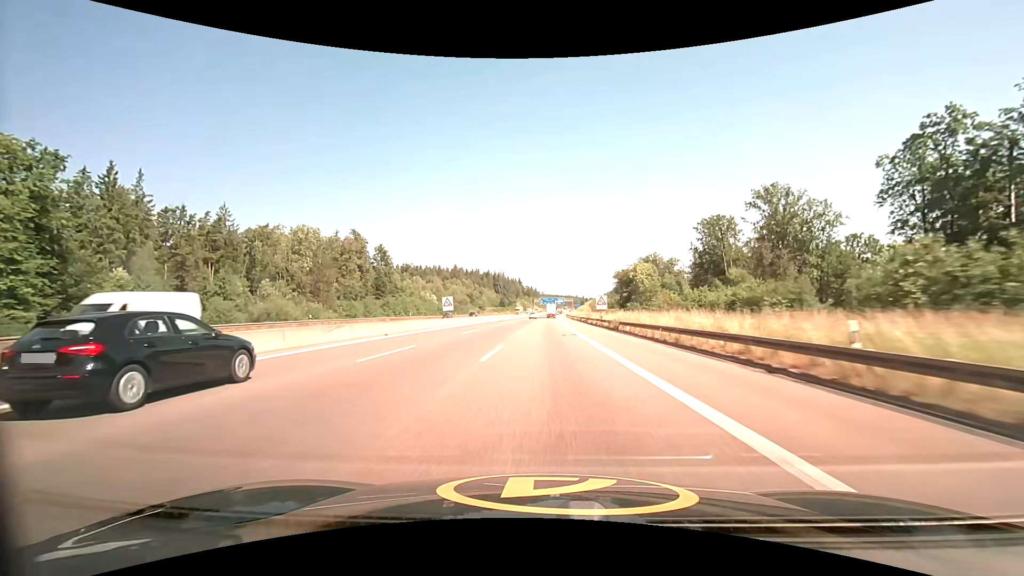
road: motorway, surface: asphalt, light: Day
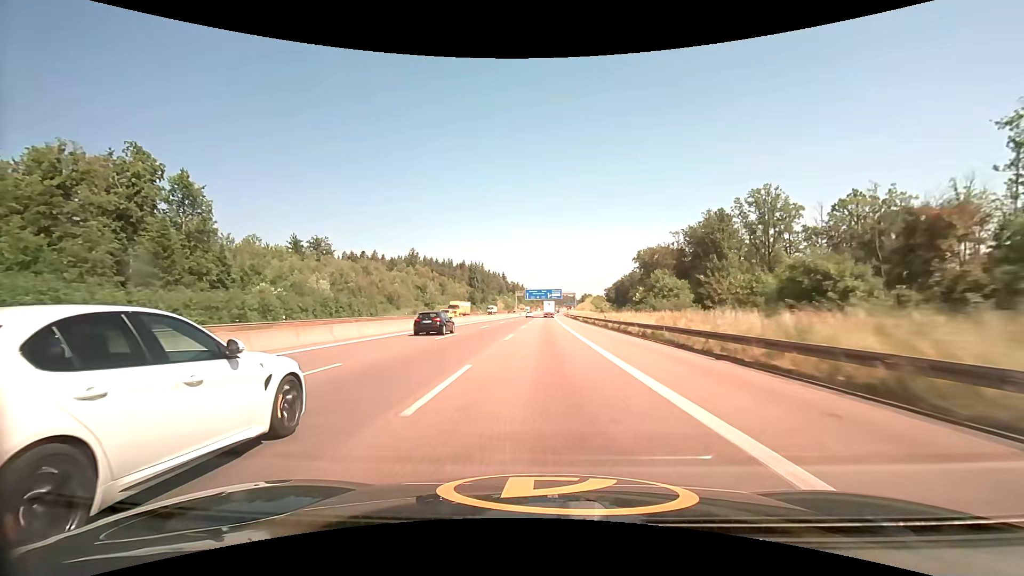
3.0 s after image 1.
(+1.3, +96.3) m; +1°
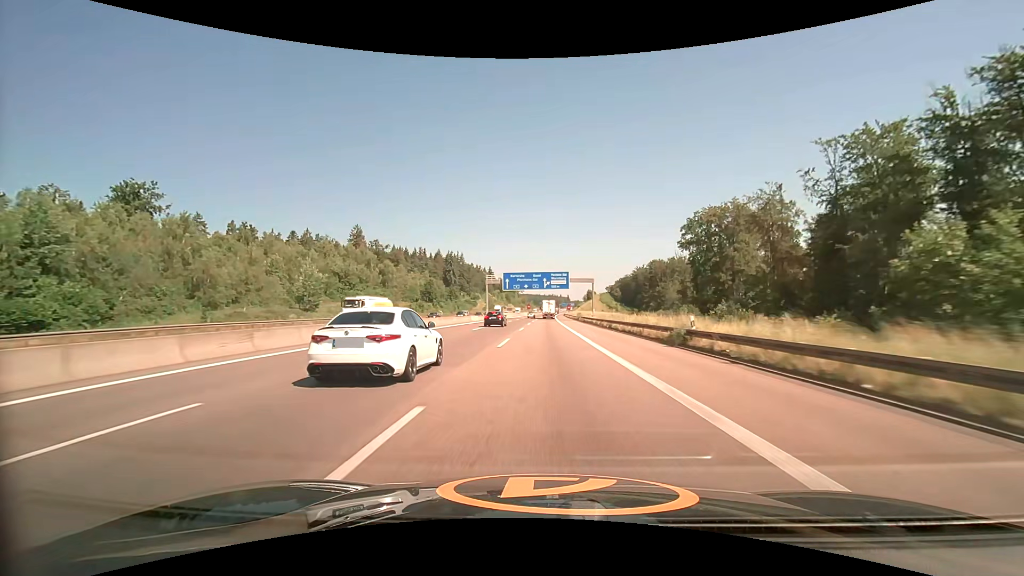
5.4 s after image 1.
(+0.4, +76.8) m; +1°
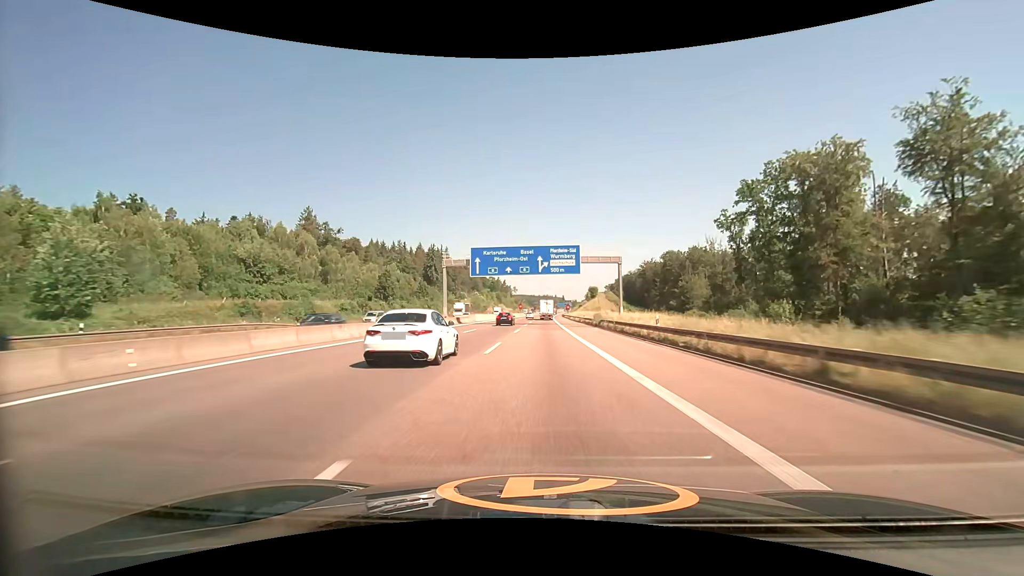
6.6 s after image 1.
(+0.2, +38.3) m; +1°
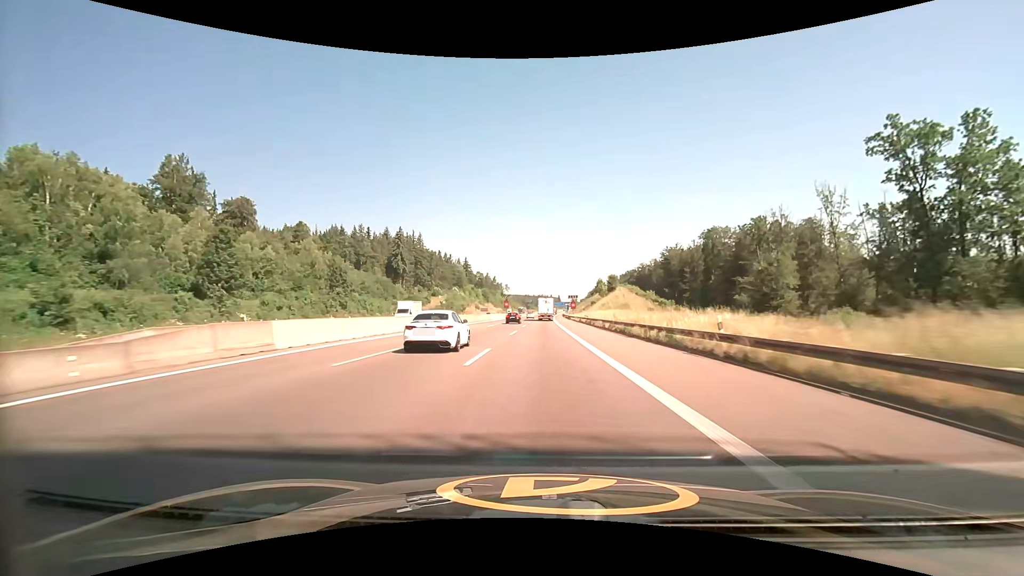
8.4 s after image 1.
(+0.2, +57.4) m; +1°
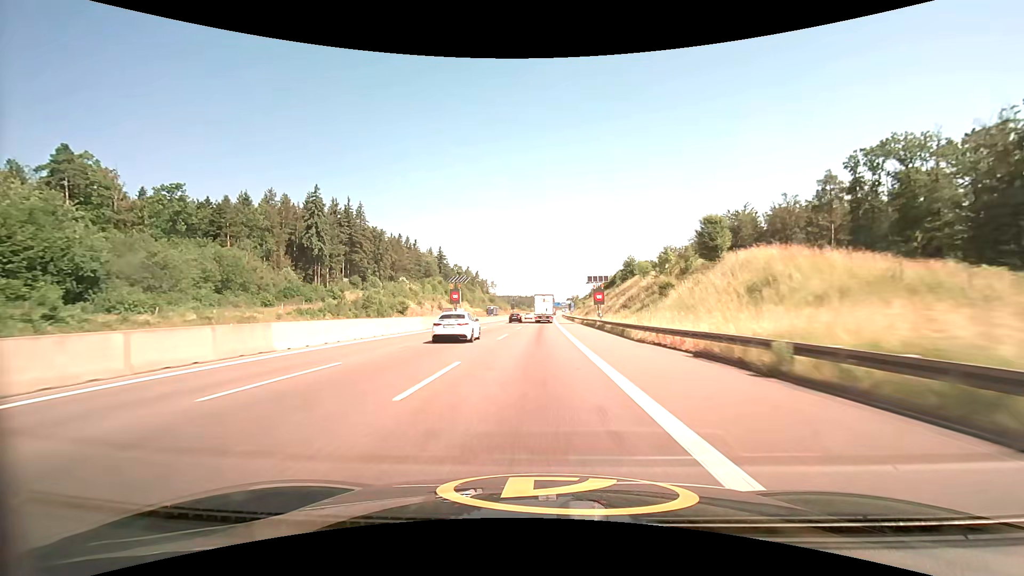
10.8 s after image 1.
(+0.7, +76.5) m; +1°
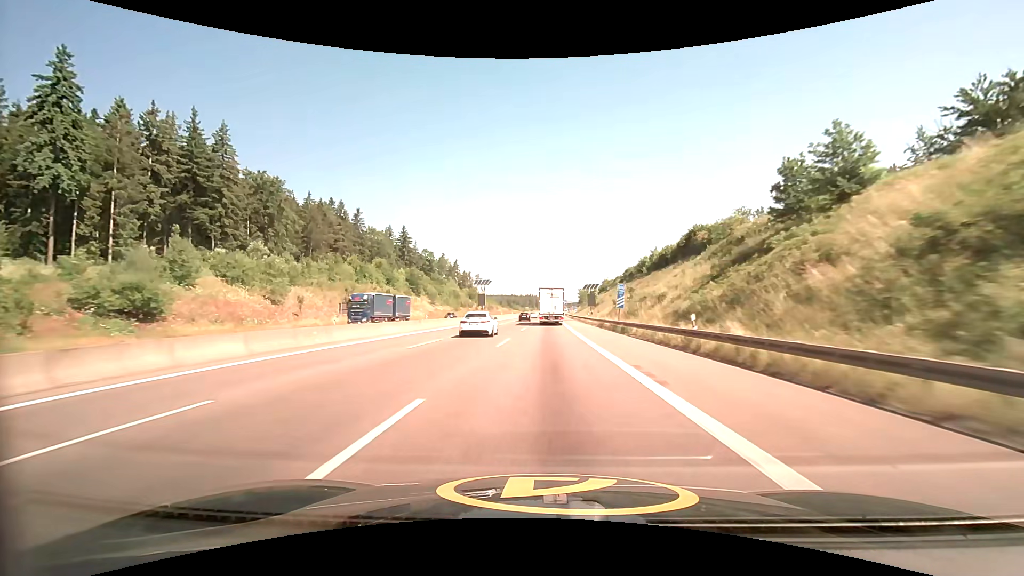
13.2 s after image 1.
(+0.1, +77.9) m; 0°
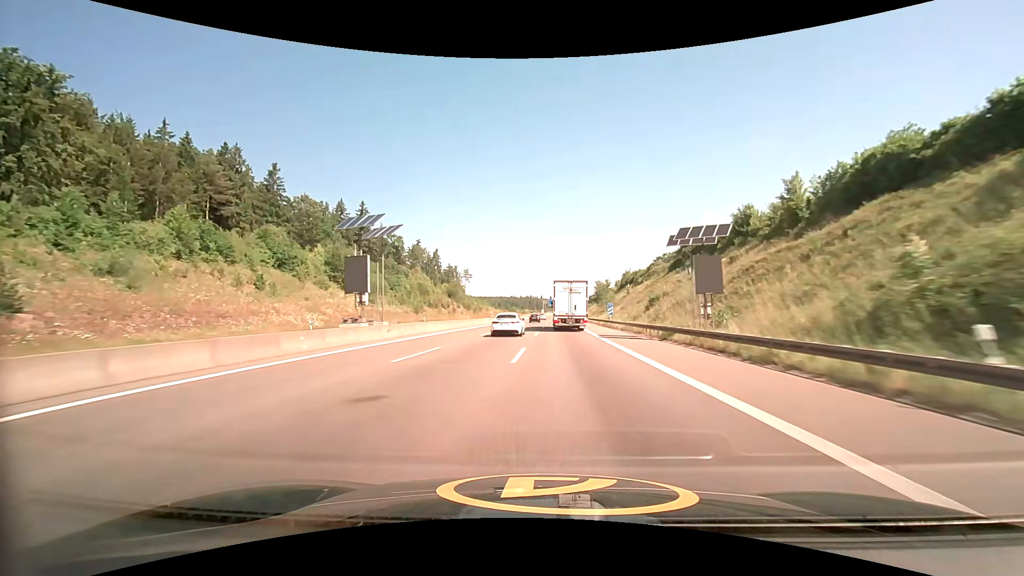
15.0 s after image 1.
(-0.1, +59.2) m; 0°
(0, +10) (0, +20) (0, +30) (0, +40) (0, +50) (0, +60) (0, +70) (0, +80) (0, +90) (0, +100) m
